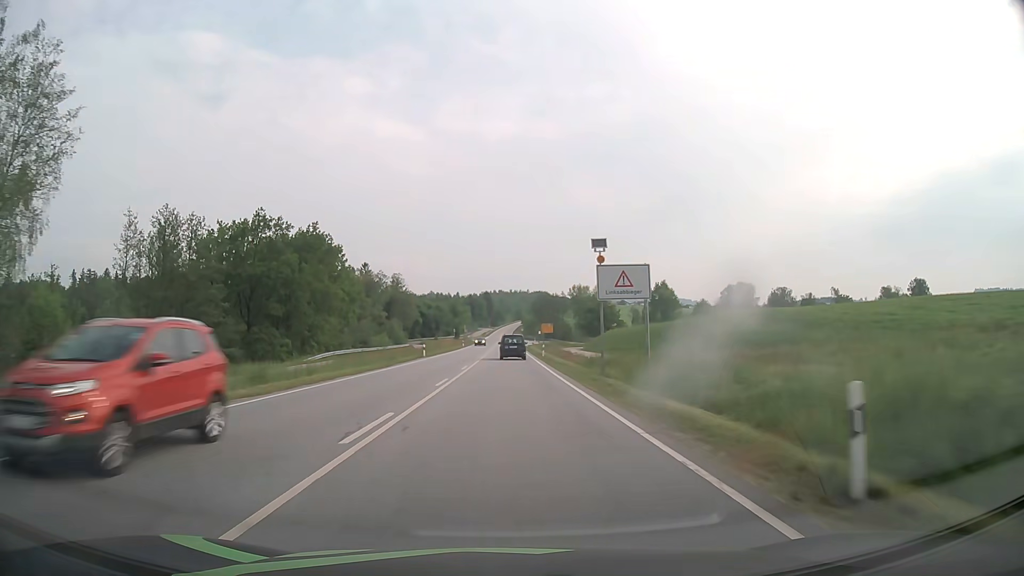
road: primary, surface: asphalt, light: Day
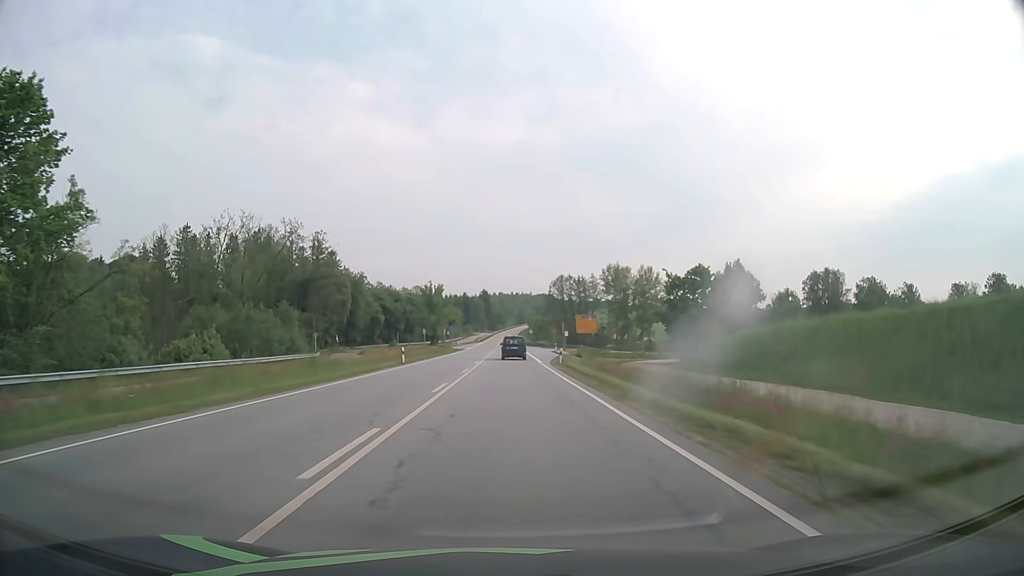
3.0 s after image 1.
(0.0, +62.4) m; 0°
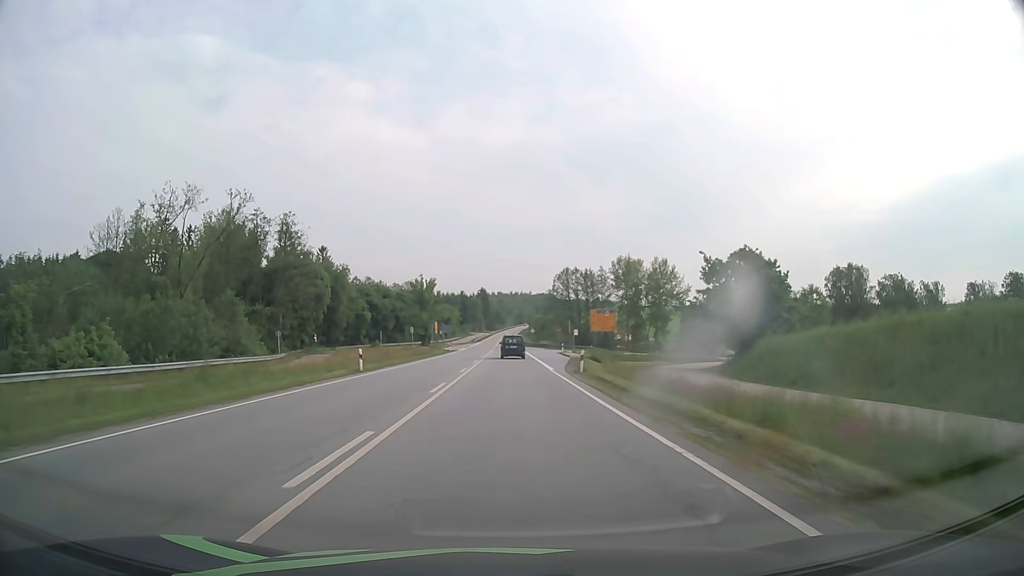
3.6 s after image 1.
(0.0, +12.5) m; 0°
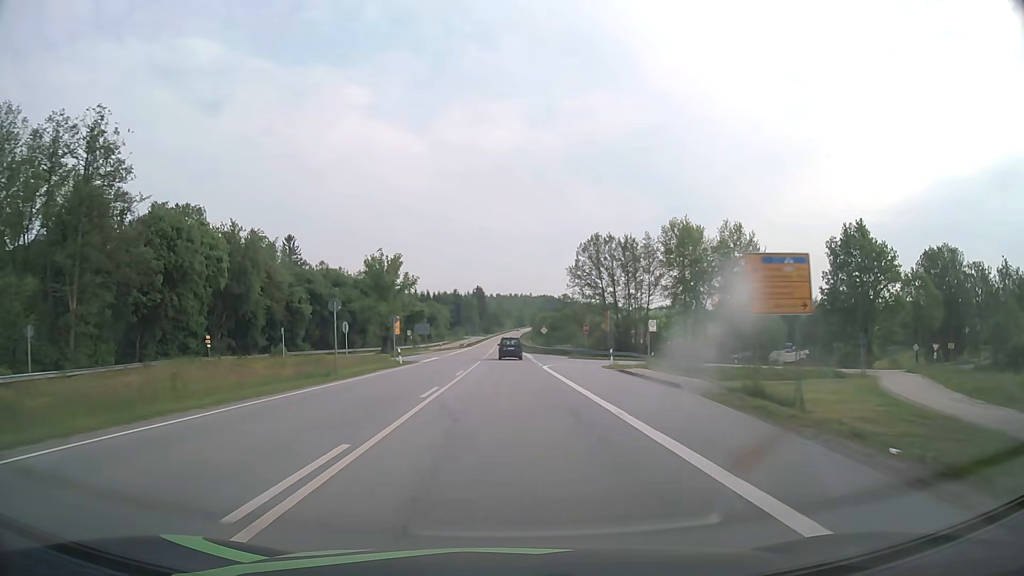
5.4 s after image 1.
(+0.1, +37.4) m; 0°
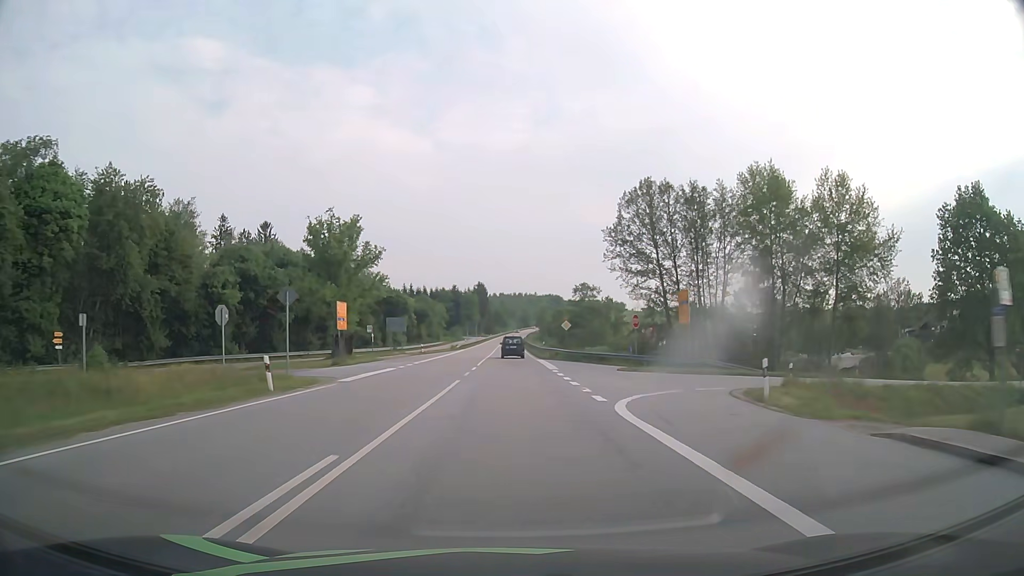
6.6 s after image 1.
(-0.1, +24.9) m; 0°
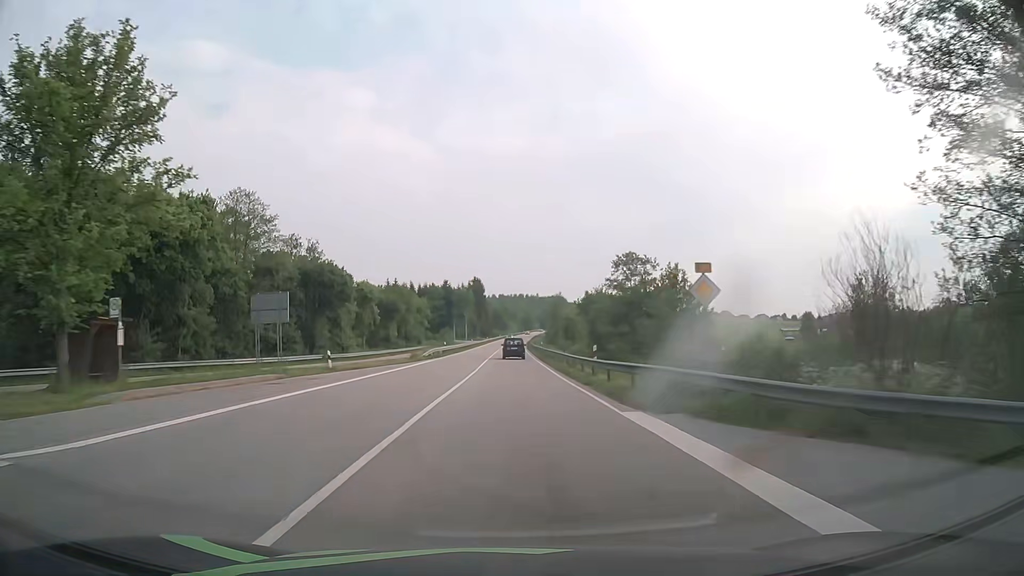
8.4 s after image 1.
(-0.1, +37.4) m; 0°
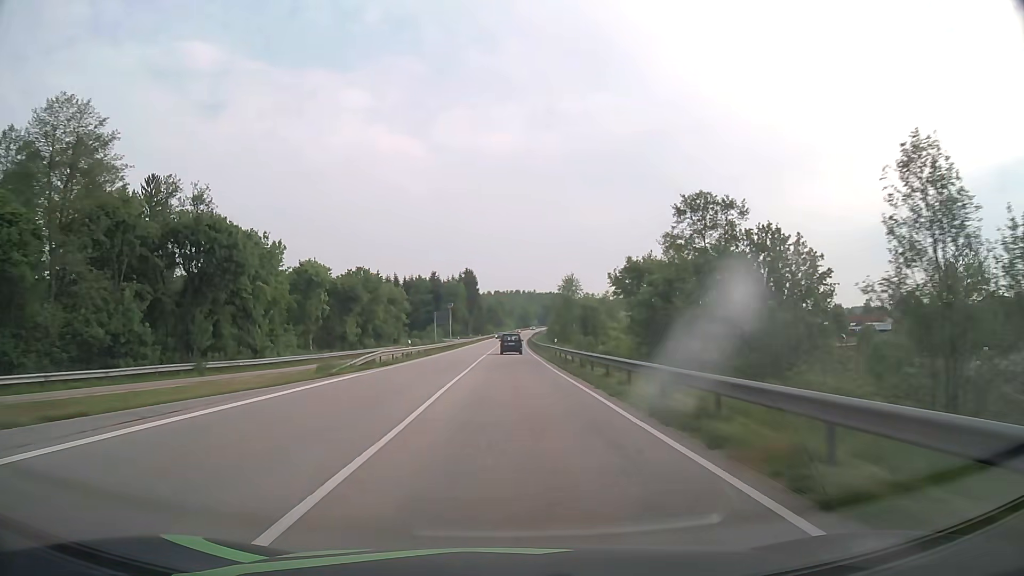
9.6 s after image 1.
(+0.2, +24.9) m; 0°
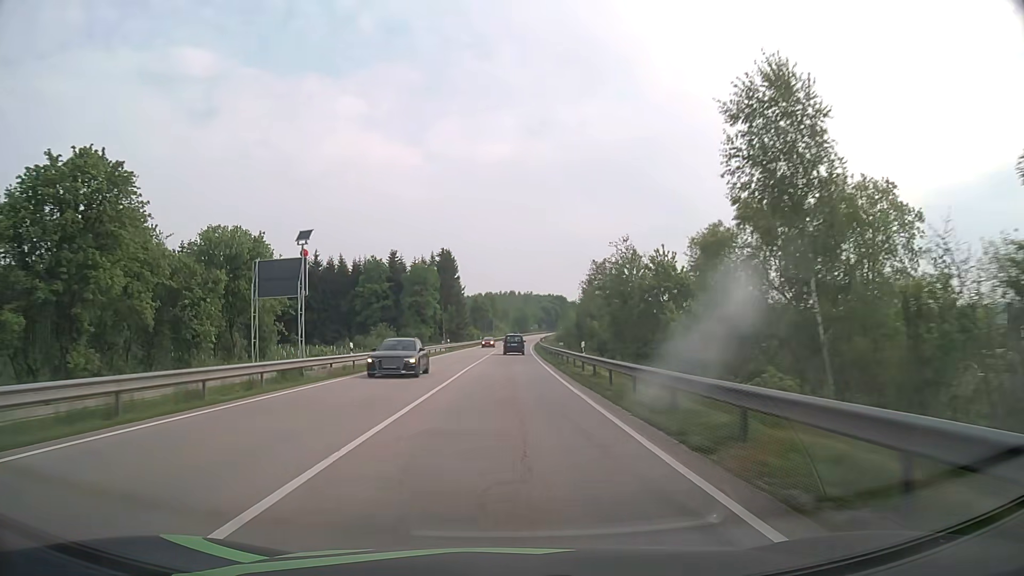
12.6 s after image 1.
(+0.4, +62.3) m; +1°
(0, +10) (0, +20) (0, +30) (0, +40) (0, +50) (+1, +60) (+1, +70) (+1, +80) (+1, +90) (+2, +100) m
